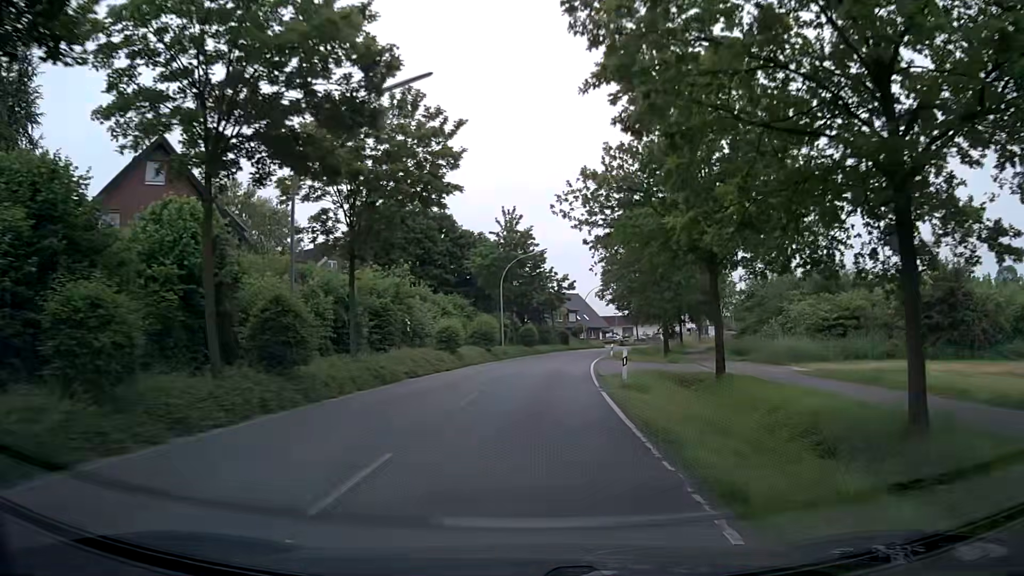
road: secondary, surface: asphalt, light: Day
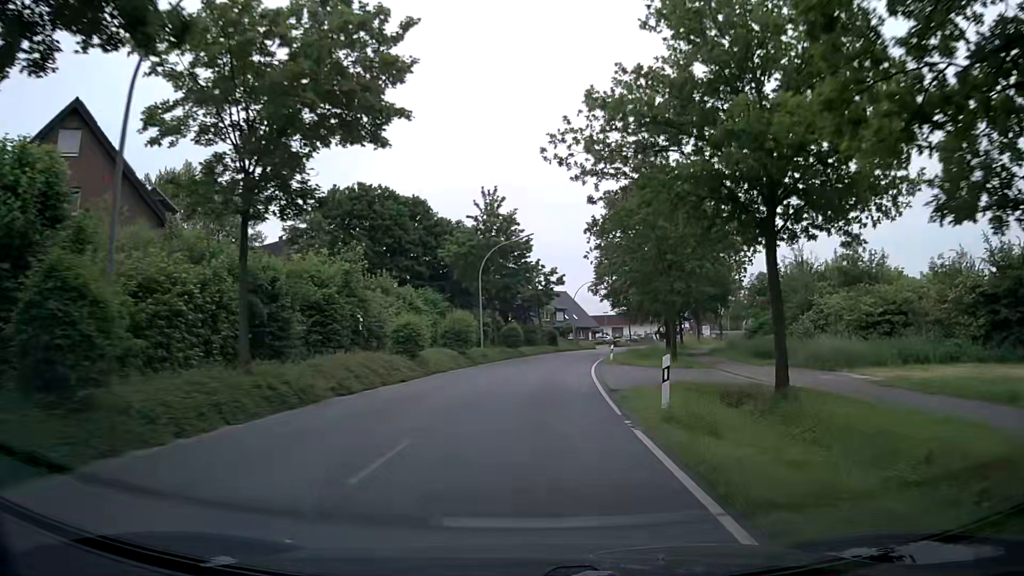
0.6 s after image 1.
(+0.1, +7.6) m; +1°
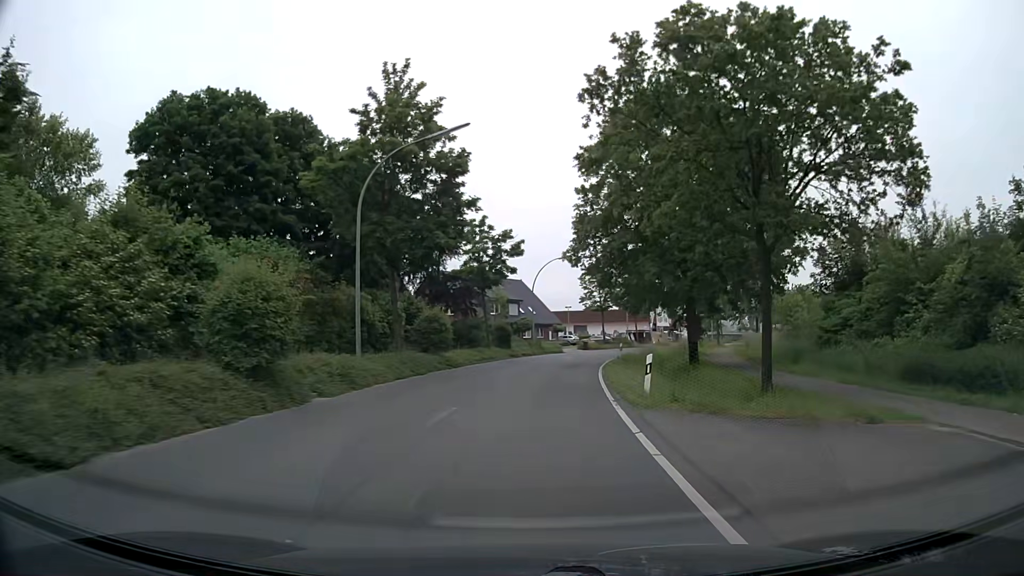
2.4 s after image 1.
(+0.8, +22.6) m; +4°
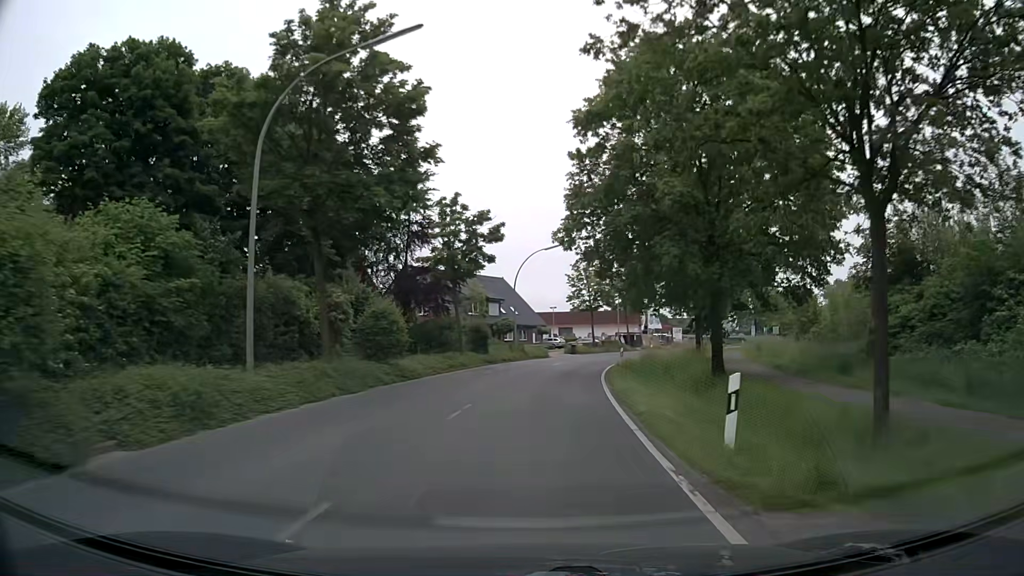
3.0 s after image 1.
(+0.2, +7.5) m; +2°
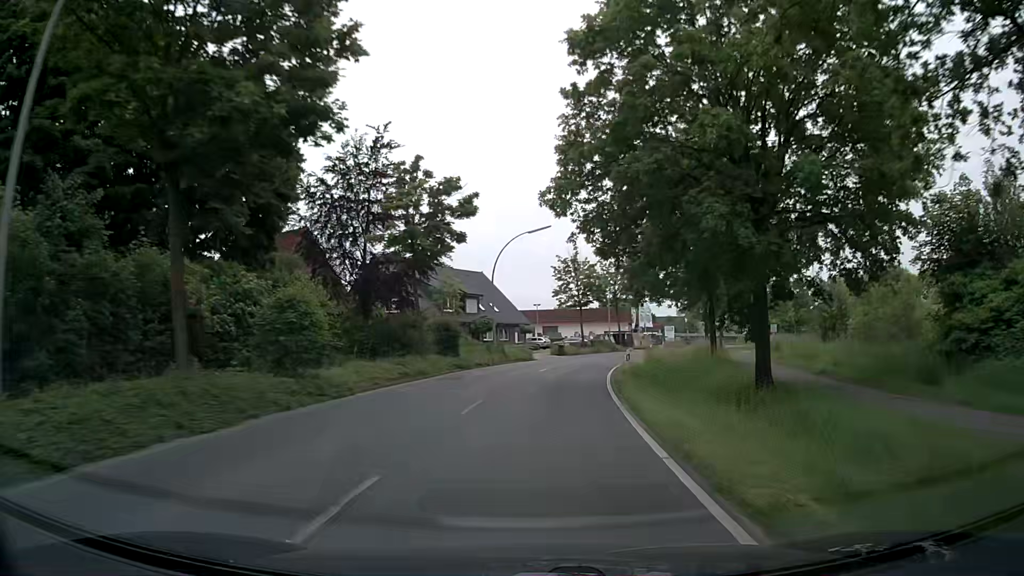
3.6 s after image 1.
(+0.1, +7.5) m; +1°
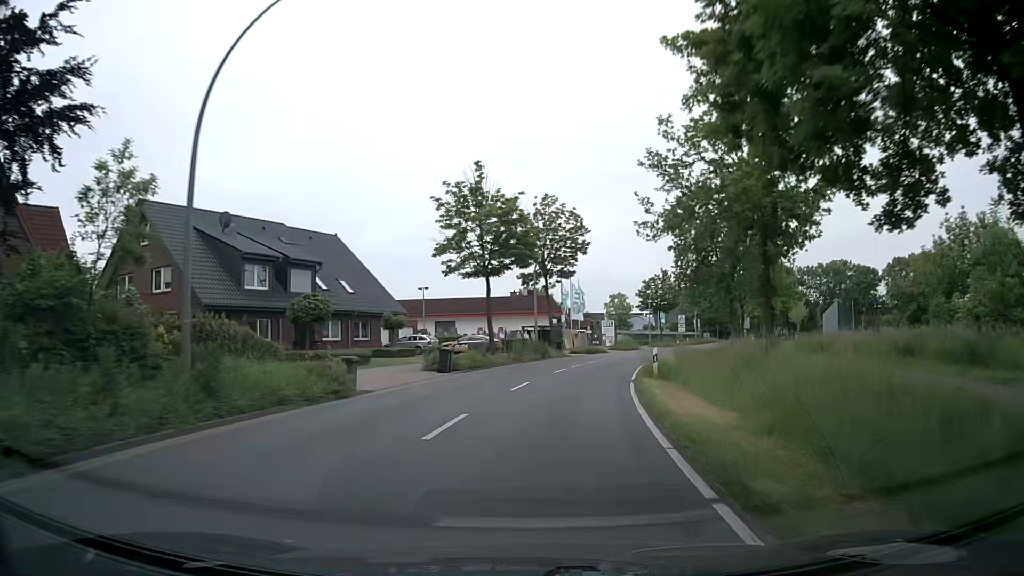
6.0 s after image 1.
(+2.1, +29.8) m; +9°
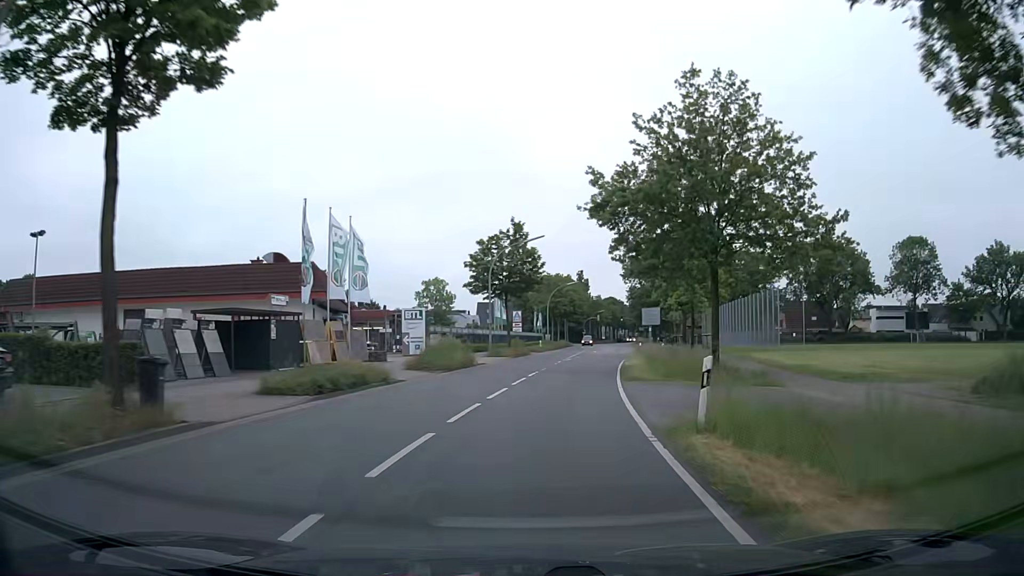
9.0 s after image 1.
(+4.3, +36.9) m; +15°
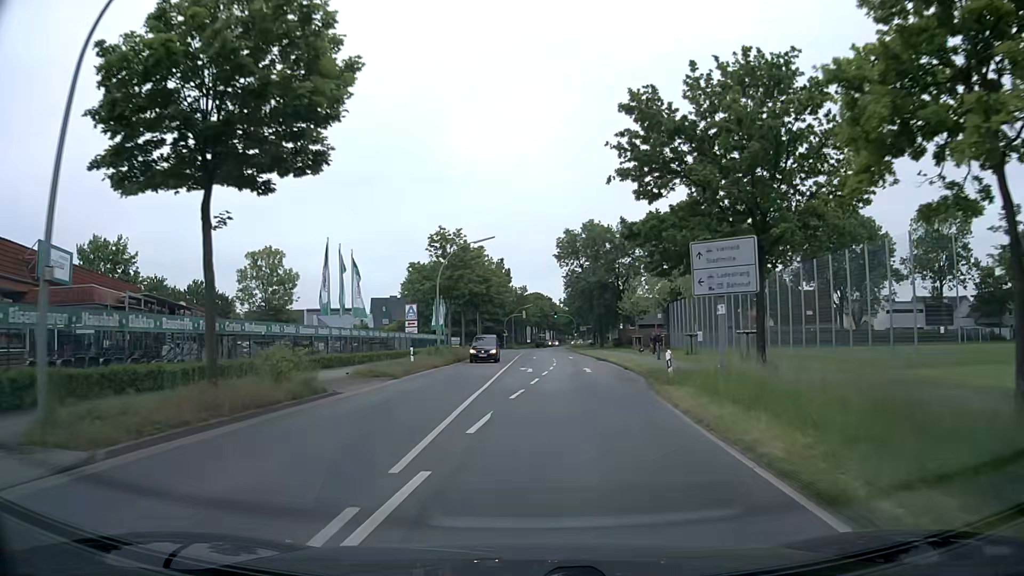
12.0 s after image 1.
(+2.8, +37.2) m; +6°
(0, +10) (0, +20) (0, +30) (0, +40) (+1, +50) (+1, +60) (+1, +70) (+1, +80) (+2, +90) (-2, +99) m
